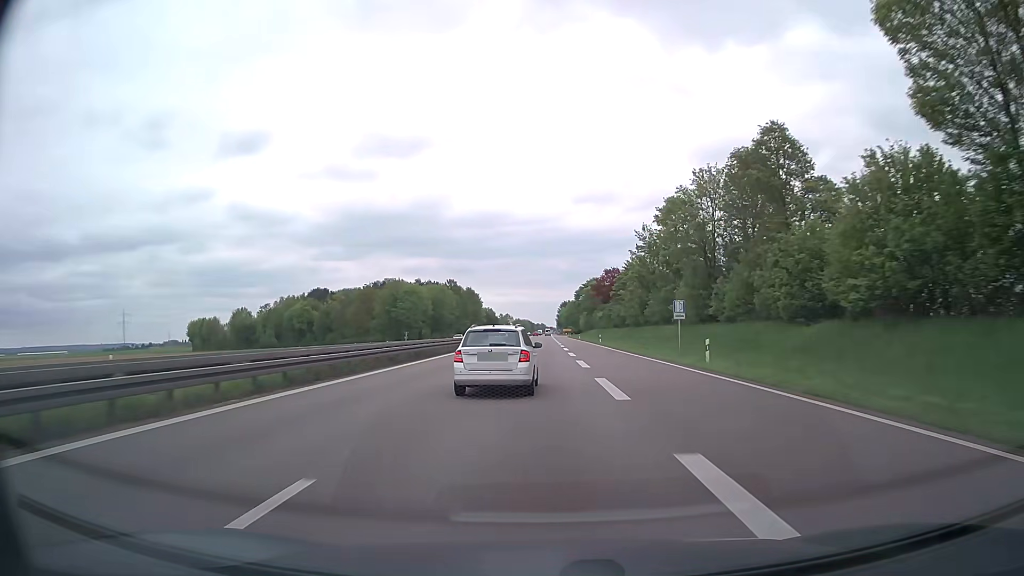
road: trunk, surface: asphalt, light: Day
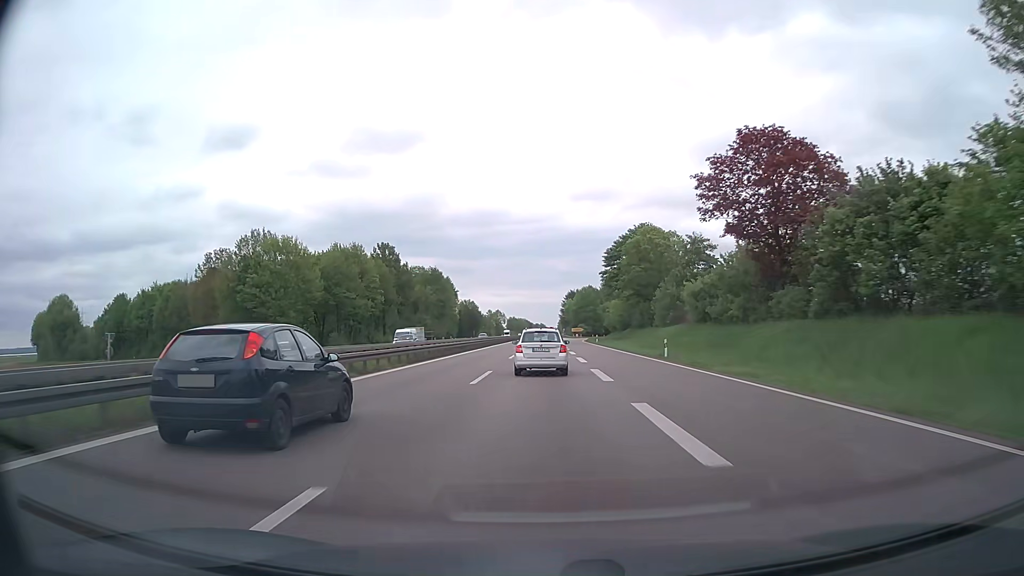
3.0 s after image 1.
(0.0, +90.6) m; 0°
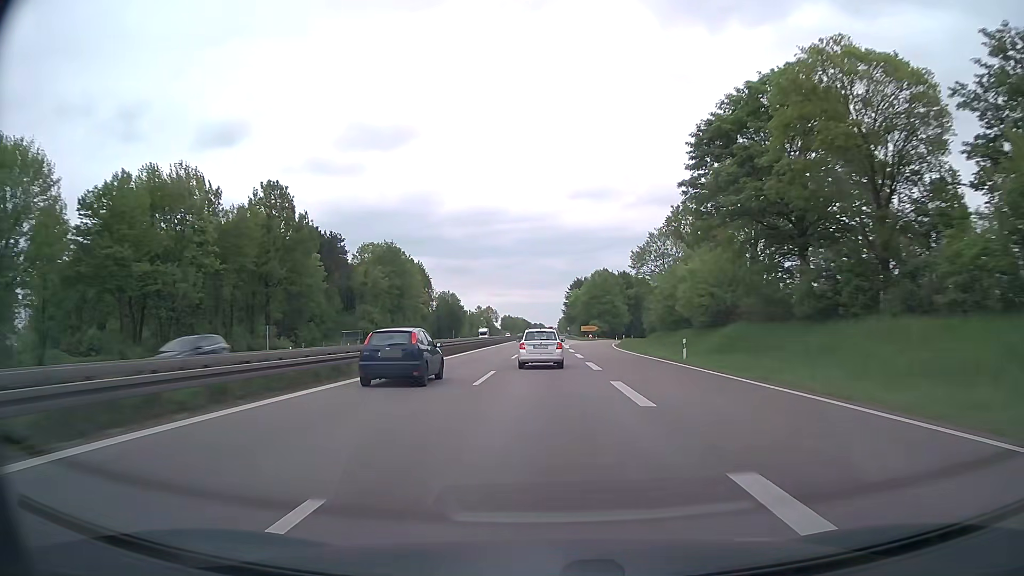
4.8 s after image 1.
(+0.1, +54.6) m; 0°
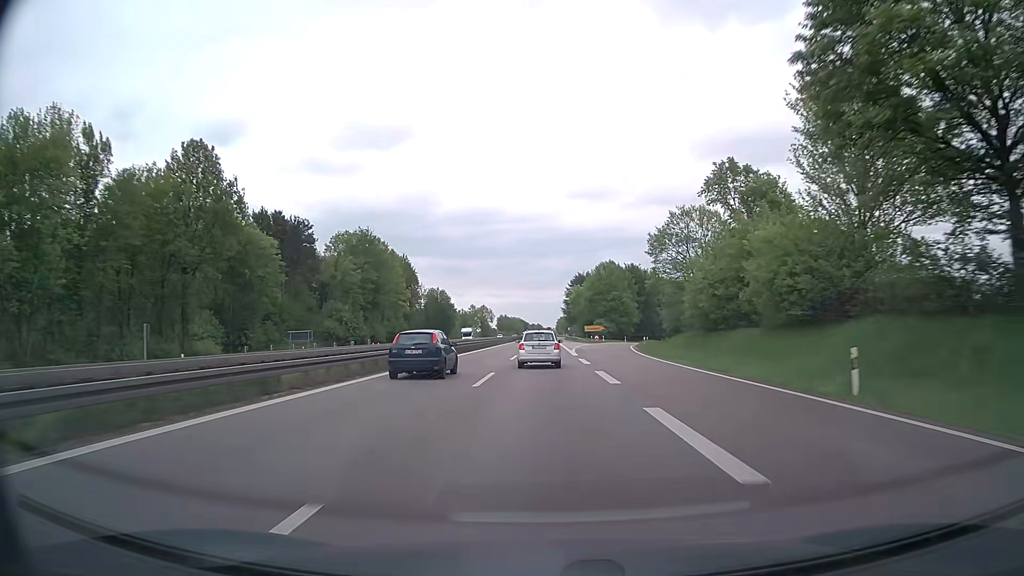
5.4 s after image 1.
(0.0, +18.2) m; 0°
(0, +10) (0, +20) (0, +30) (0, +40) (0, +50) (0, +60) (0, +70) (0, +80) (0, +90) (0, +100) m
